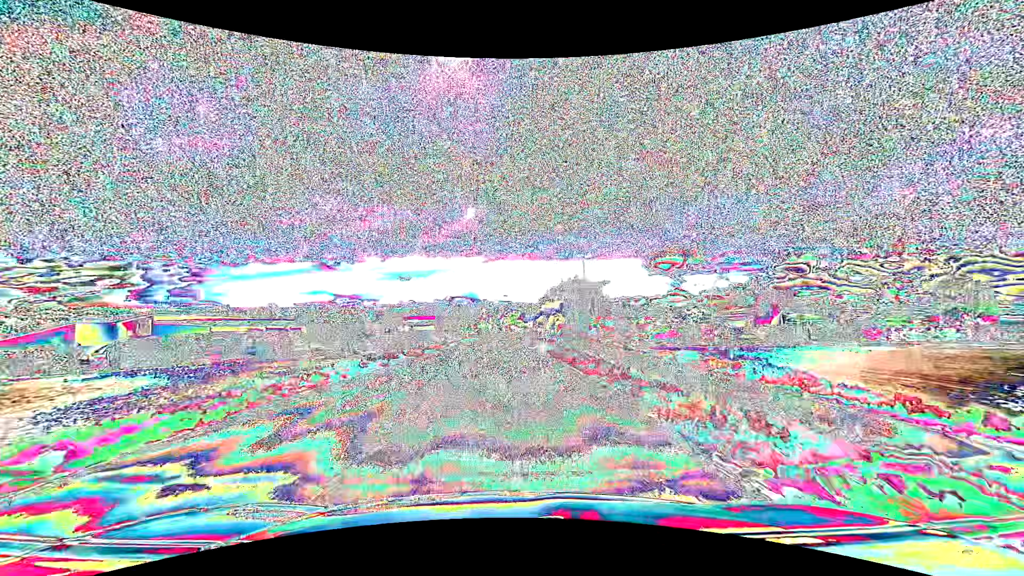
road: primary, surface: asphalt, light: Day
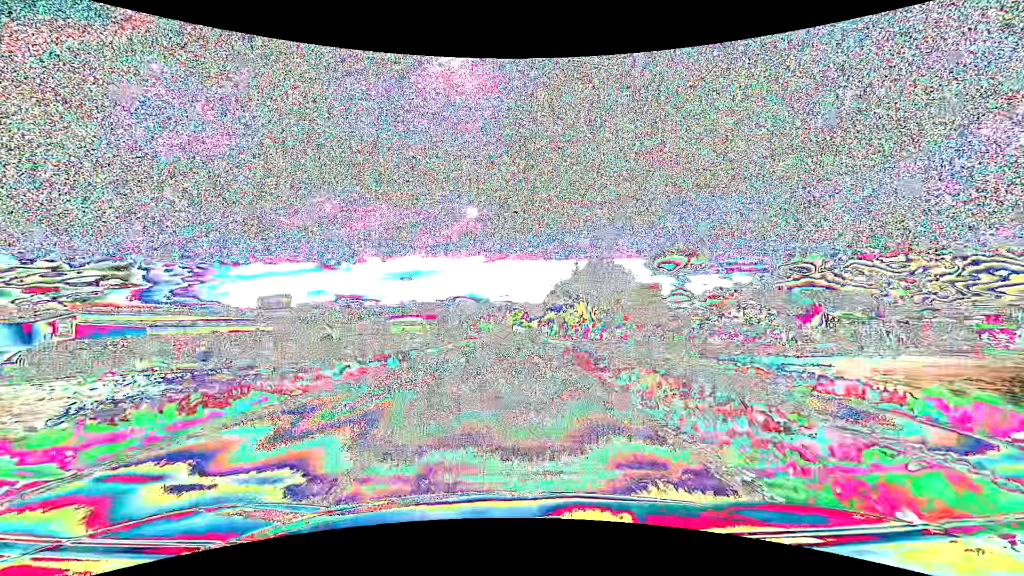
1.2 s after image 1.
(0.0, +15.3) m; 0°
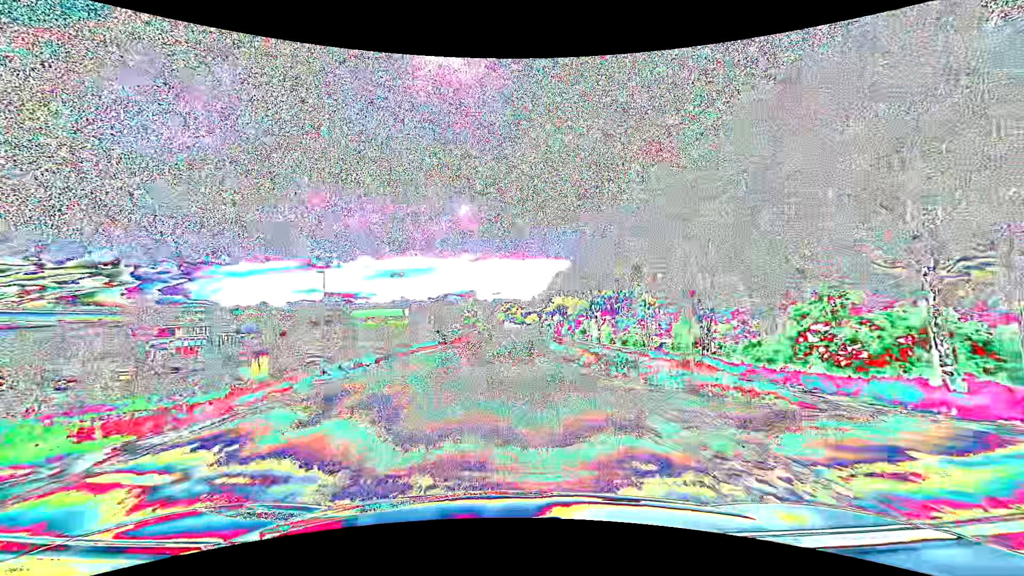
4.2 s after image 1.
(+0.2, +38.2) m; +1°
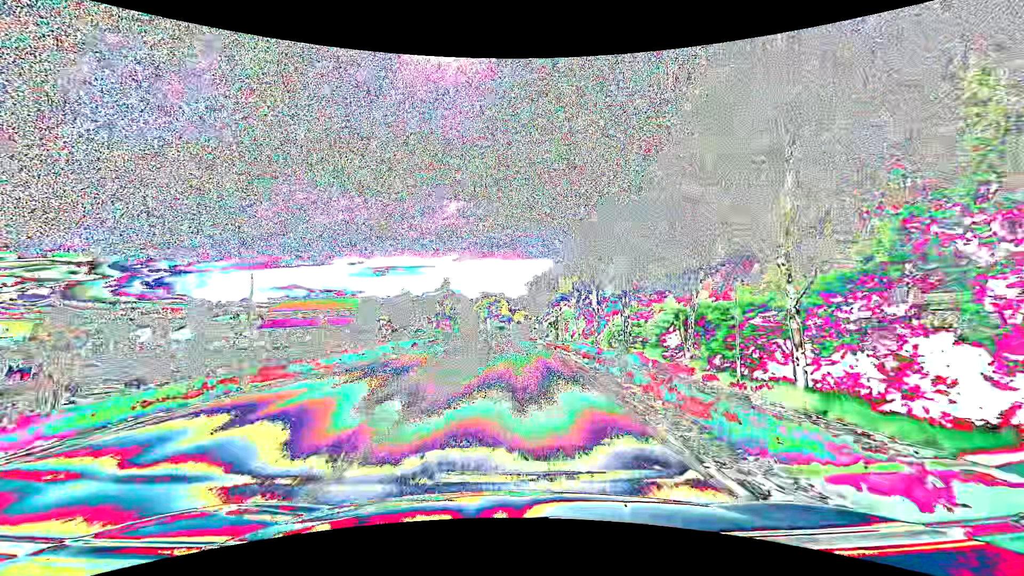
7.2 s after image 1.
(+0.5, +38.3) m; +1°
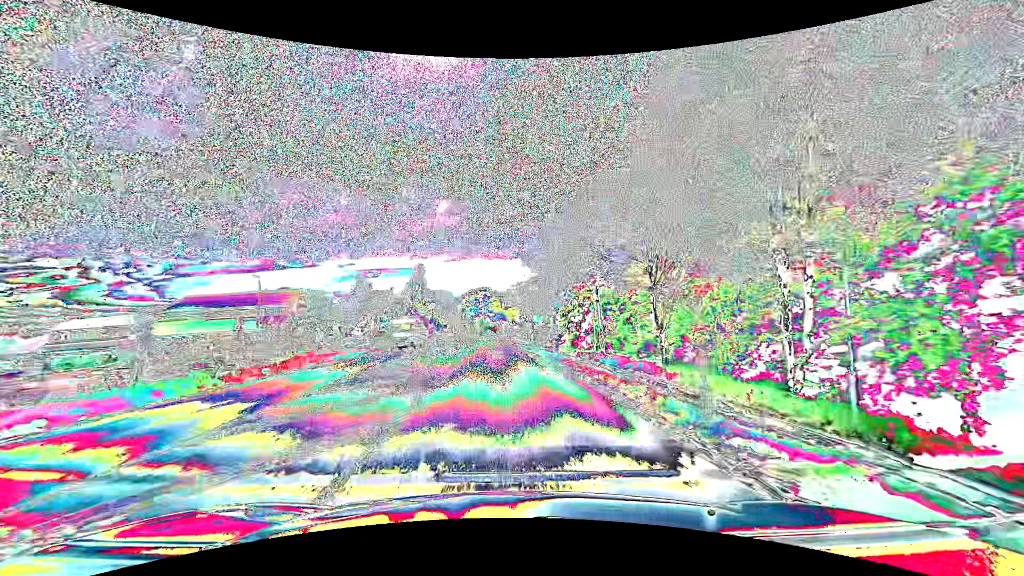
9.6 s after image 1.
(+0.5, +30.6) m; +1°
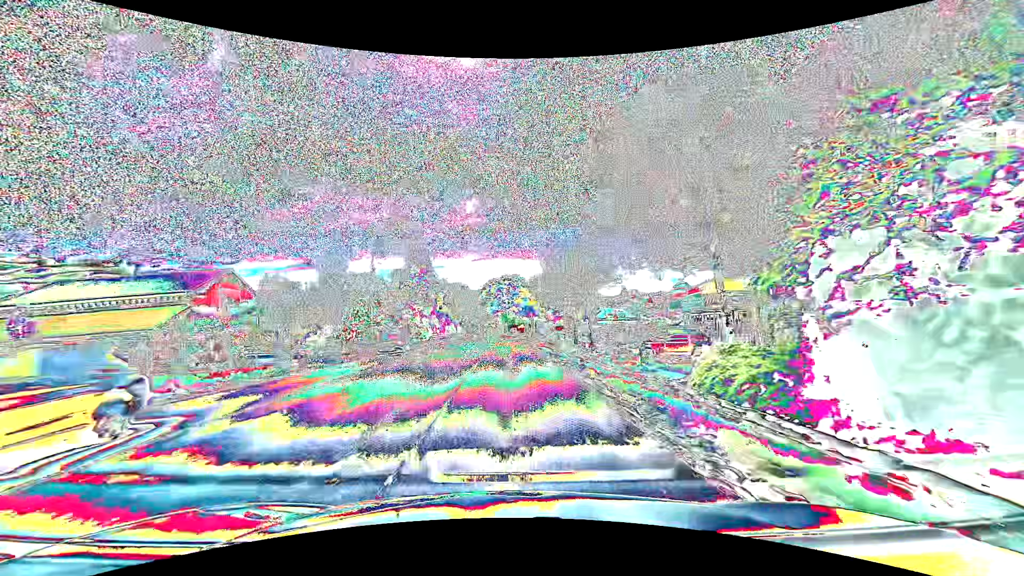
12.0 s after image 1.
(-0.9, +30.6) m; -3°
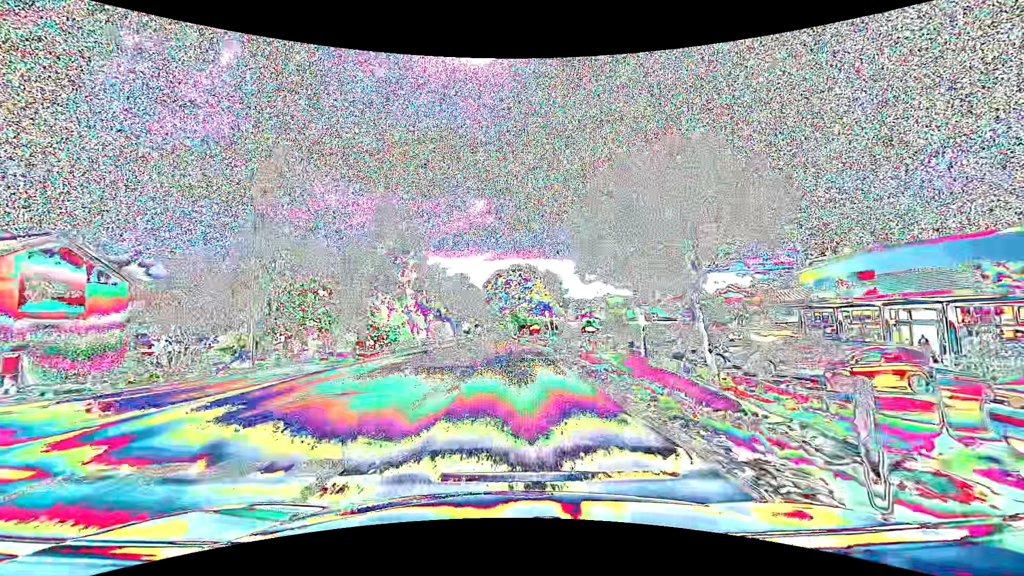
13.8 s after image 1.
(-0.3, +22.9) m; -1°
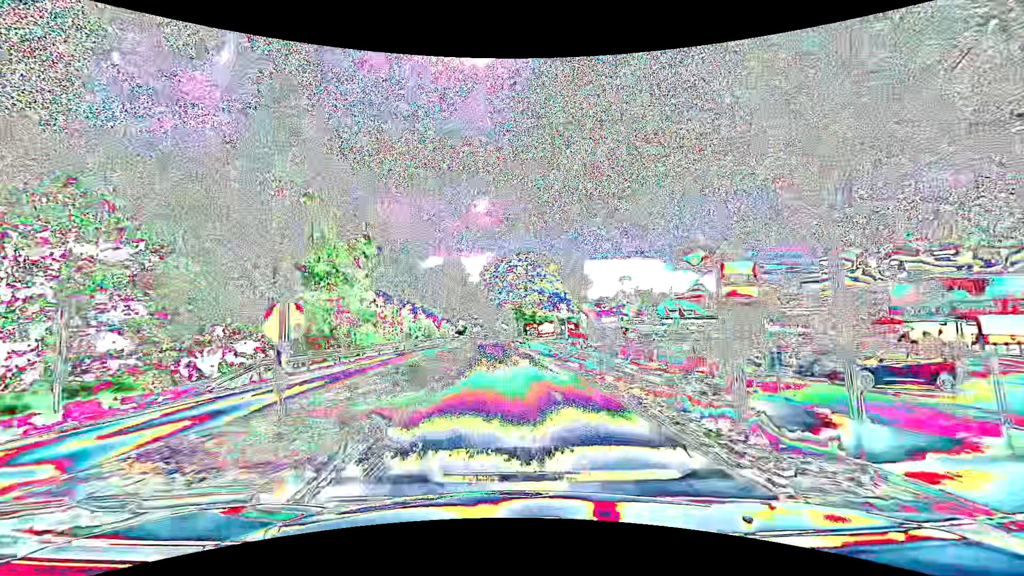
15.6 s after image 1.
(0.0, +22.9) m; -1°
(0, +10) (0, +20) (-1, +30) (-2, +40) (-2, +50) (-2, +60) (-3, +70) (-3, +80) (-3, +90) (-3, +100) m
